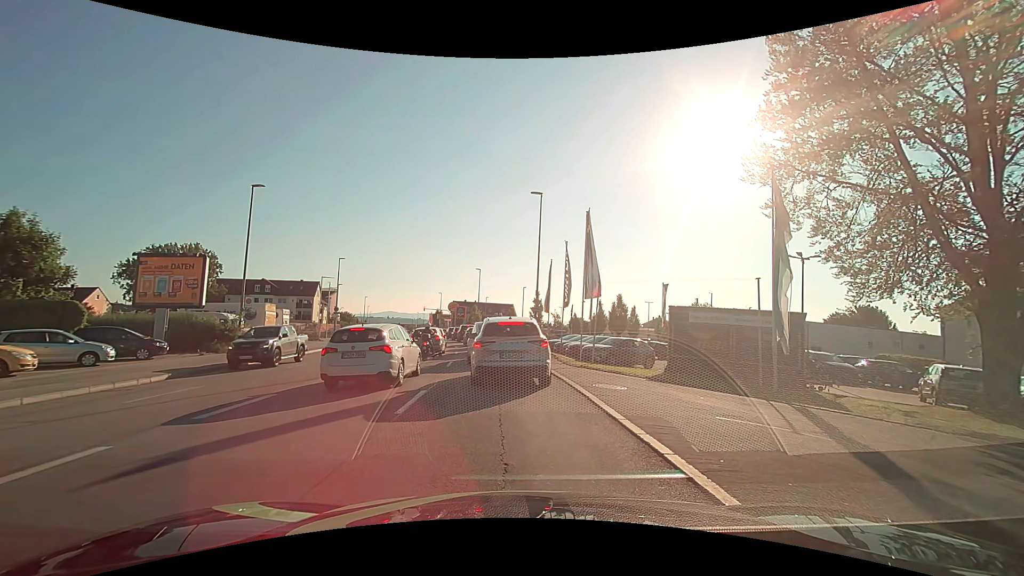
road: tertiary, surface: asphalt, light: Day
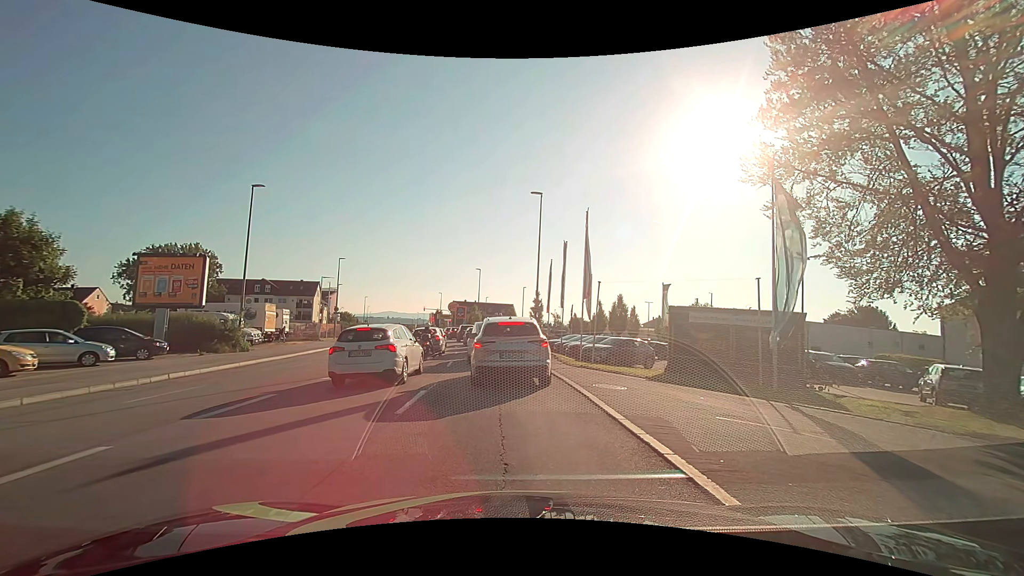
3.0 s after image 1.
(0.0, 0.0) m; 0°
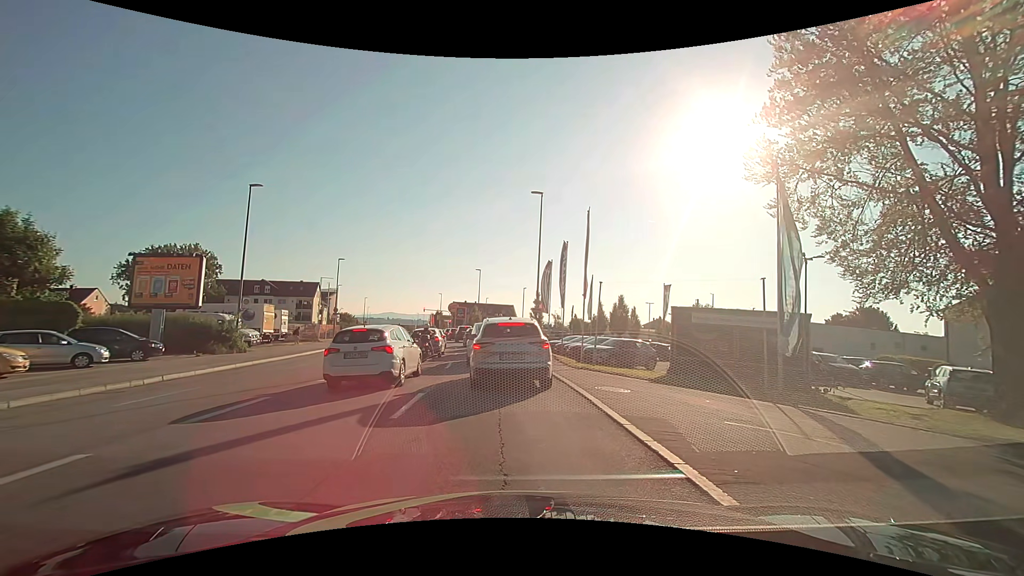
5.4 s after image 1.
(0.0, +0.3) m; 0°
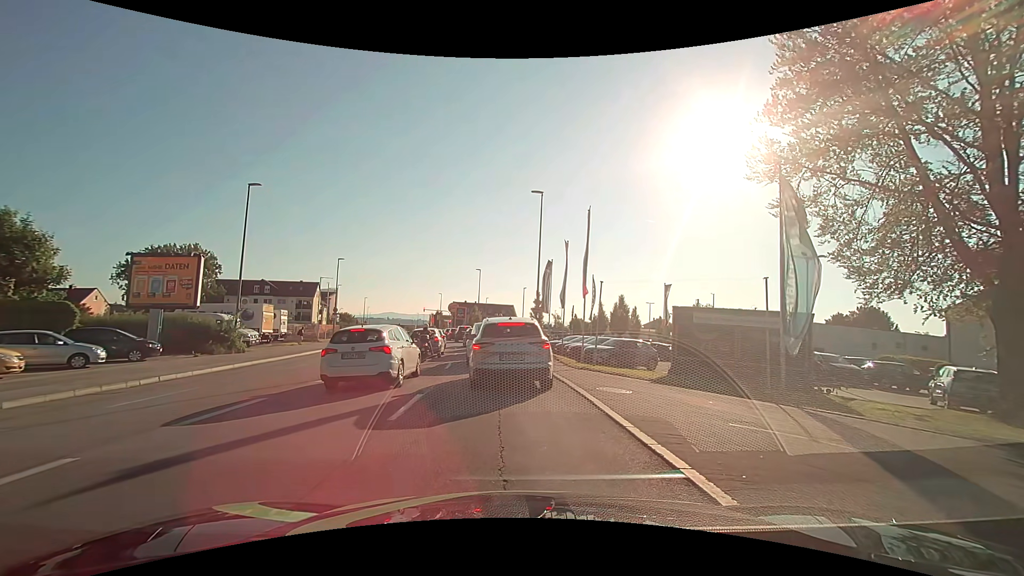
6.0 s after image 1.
(0.0, +0.2) m; 0°
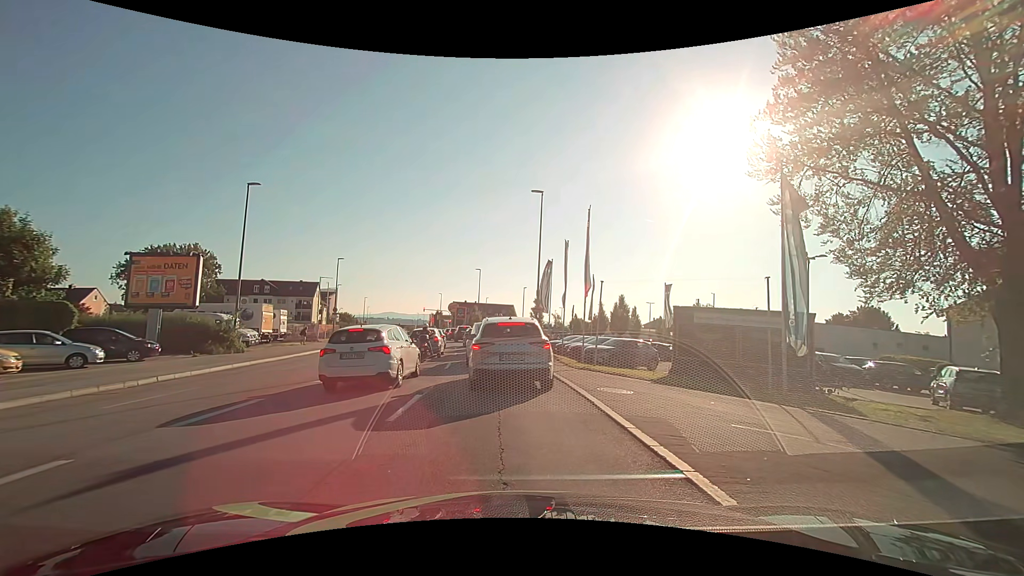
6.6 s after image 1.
(0.0, +0.1) m; 0°
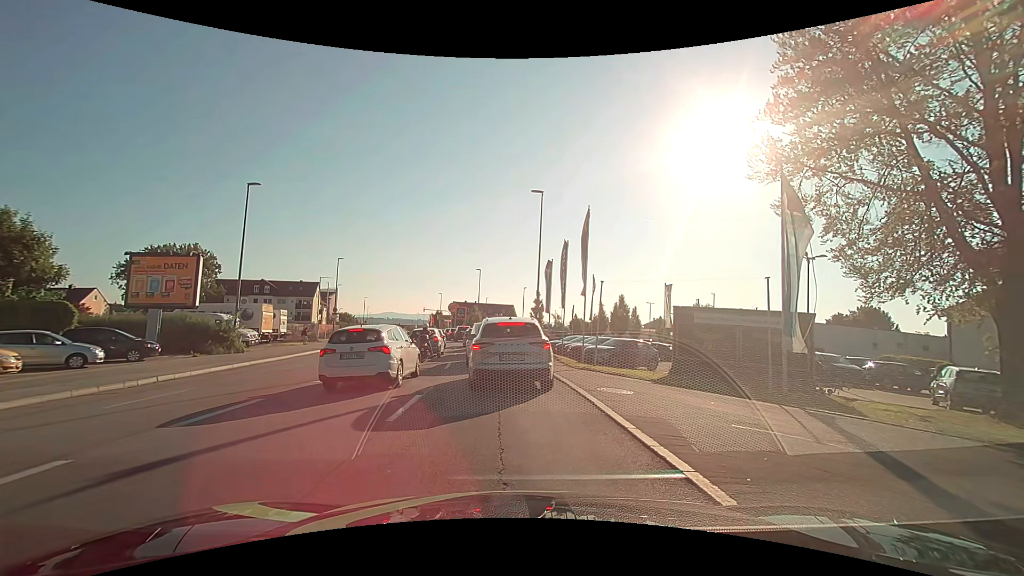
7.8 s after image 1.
(0.0, +0.1) m; 0°
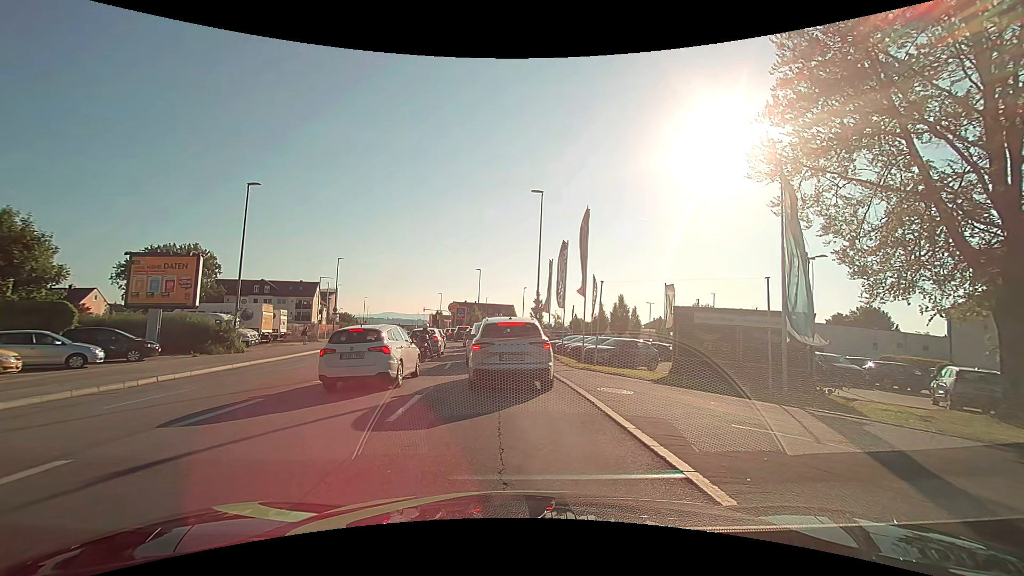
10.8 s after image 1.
(0.0, 0.0) m; 0°
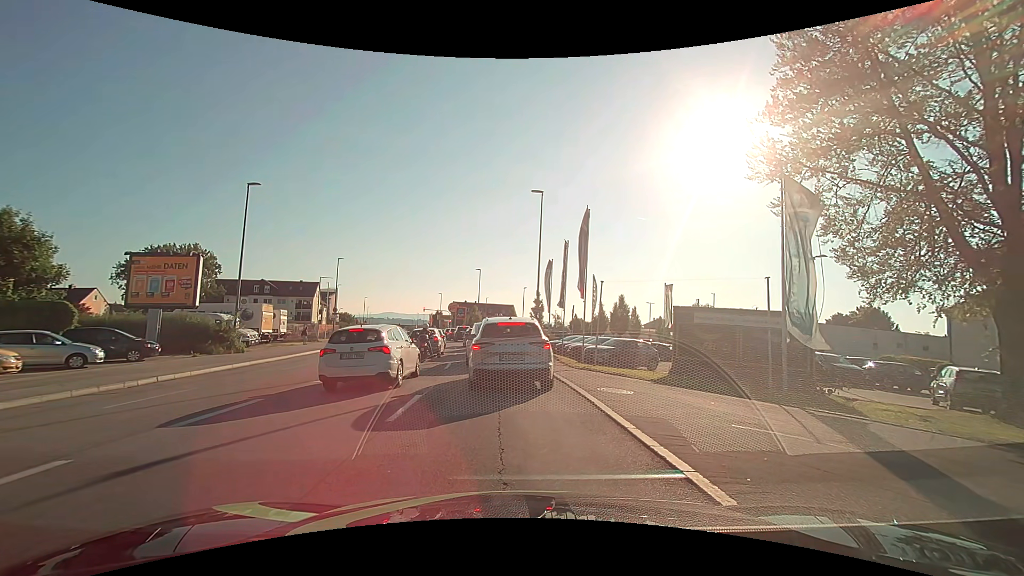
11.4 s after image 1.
(0.0, 0.0) m; 0°
